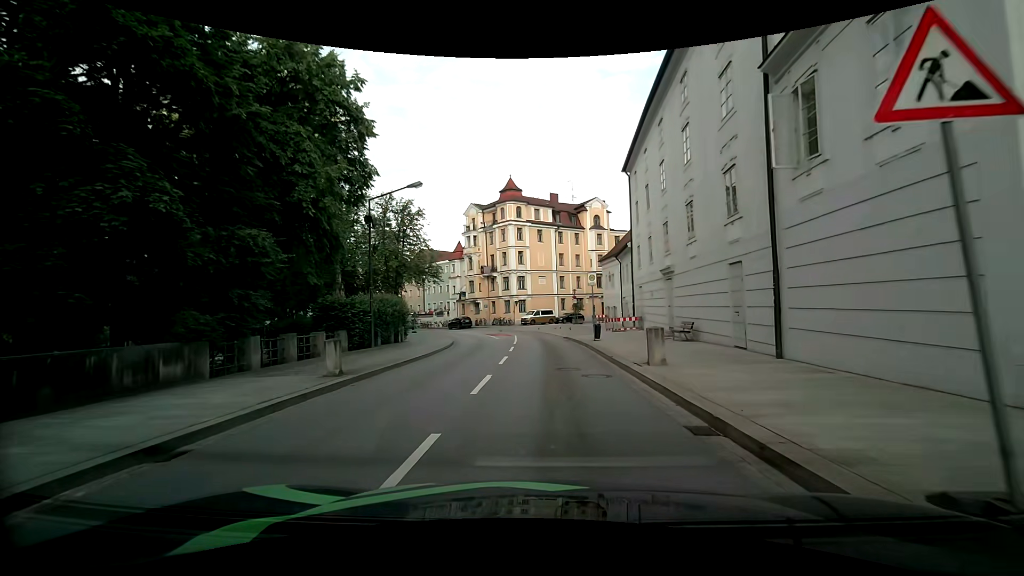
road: primary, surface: asphalt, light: Day
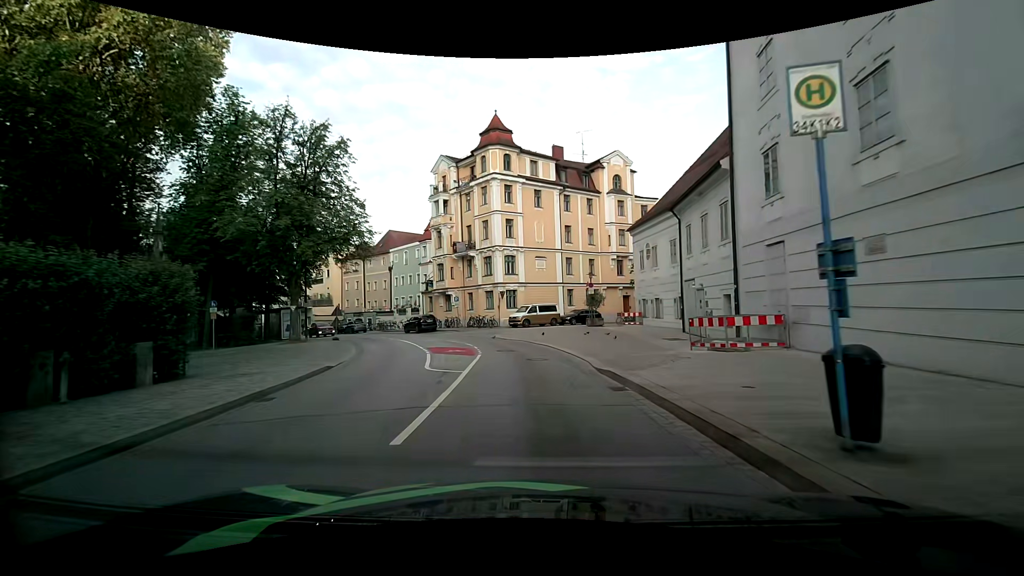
(-0.3, +21.8) m; -2°
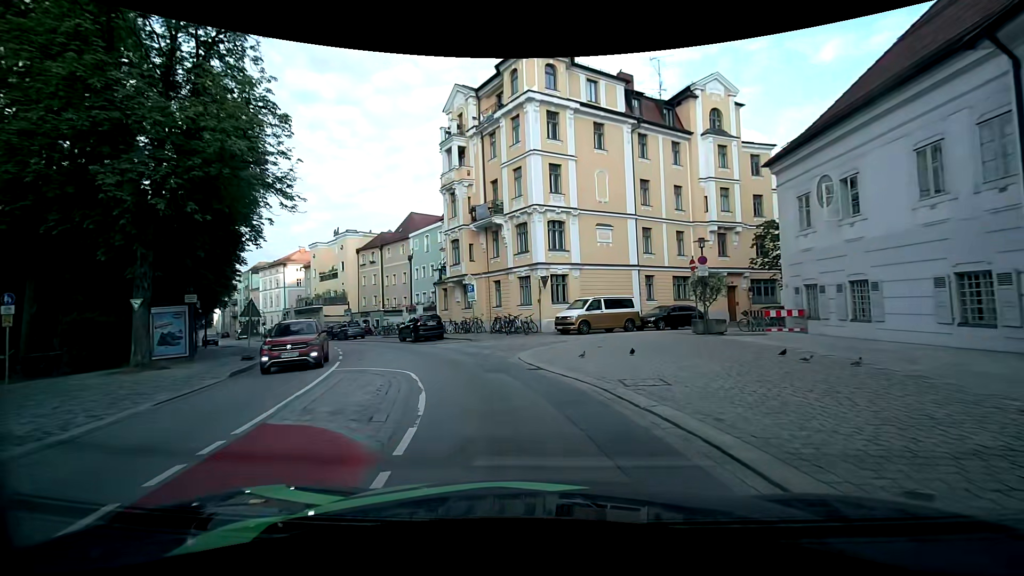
(-0.2, +16.6) m; -4°
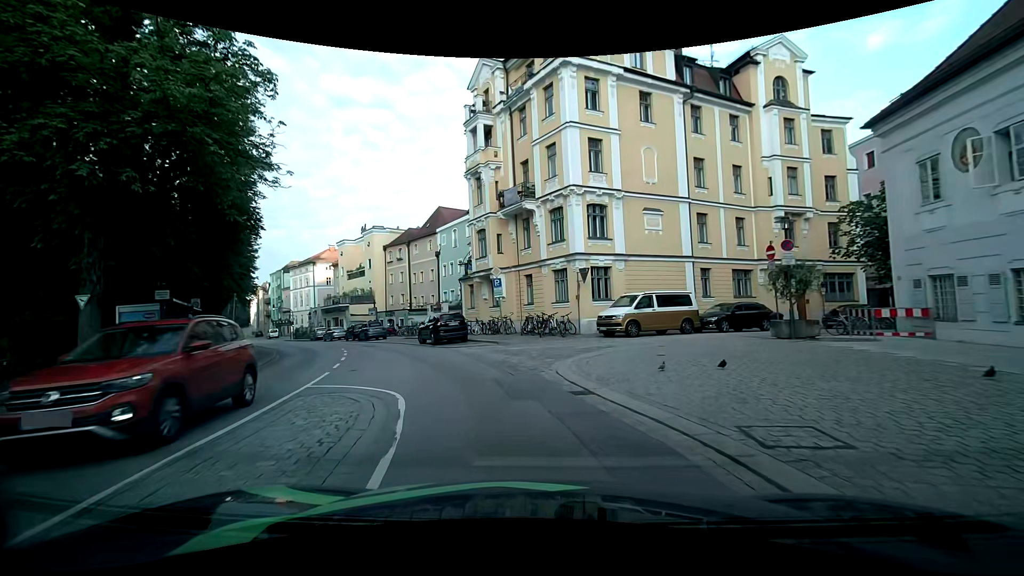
(-0.2, +3.9) m; -5°
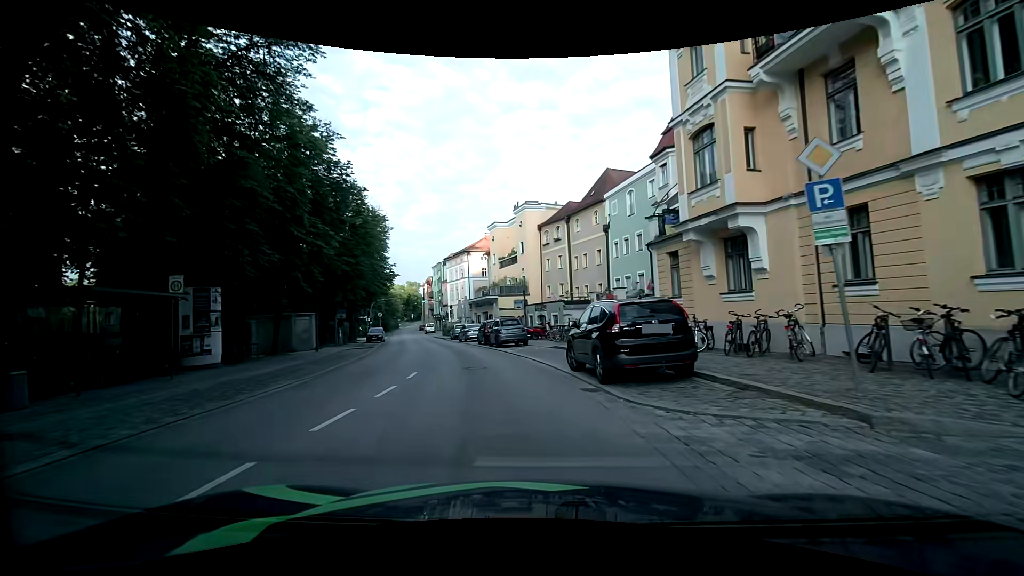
(-2.6, +15.8) m; -19°
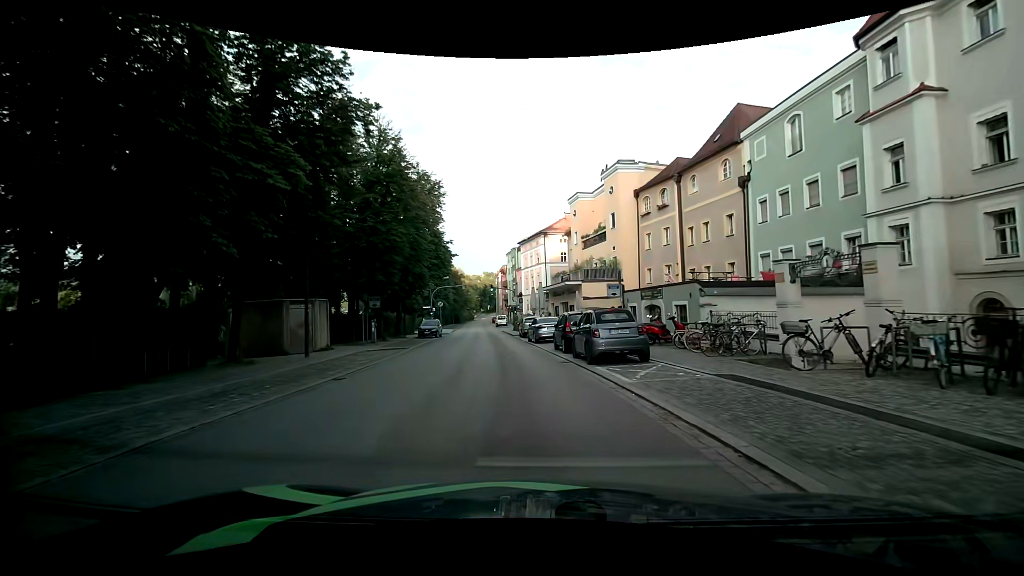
(-1.1, +12.3) m; -8°
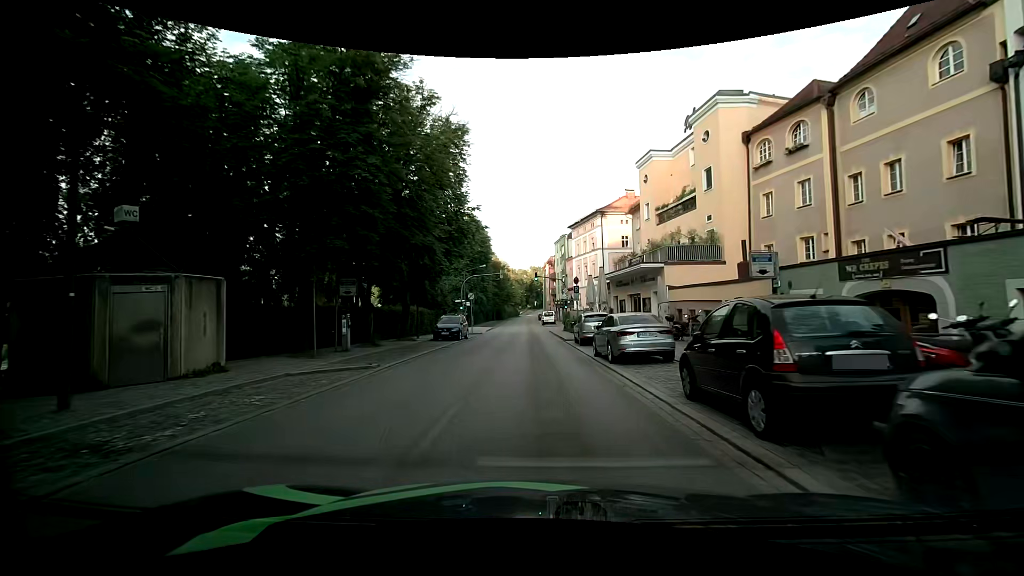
(-0.8, +12.9) m; -6°
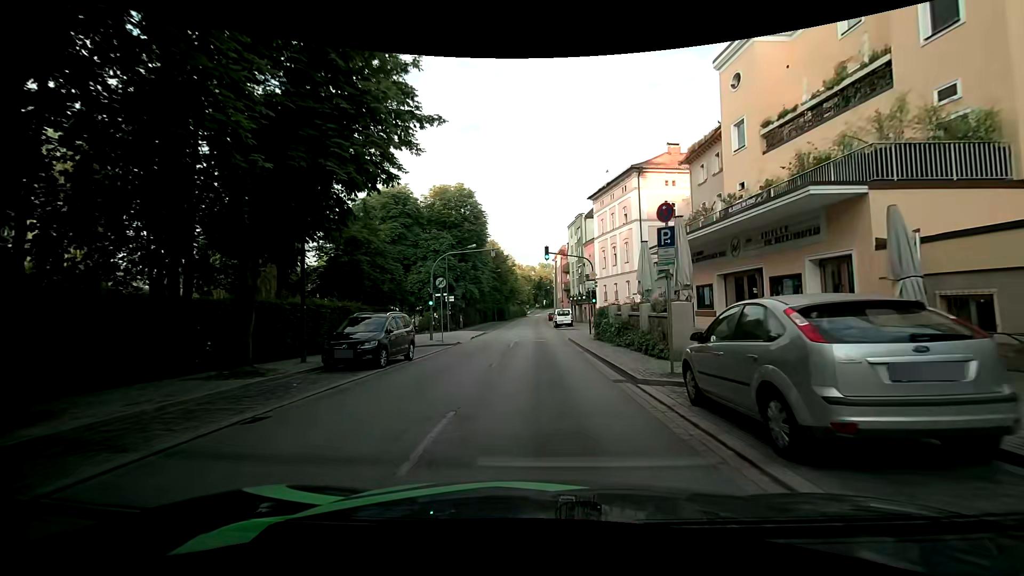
(-0.3, +18.5) m; -1°
(0, +10) (0, +20) (0, +30) (0, +40) (-1, +50) (-1, +60) (-1, +70) (-1, +80) (-1, +90) (-1, +100) m
